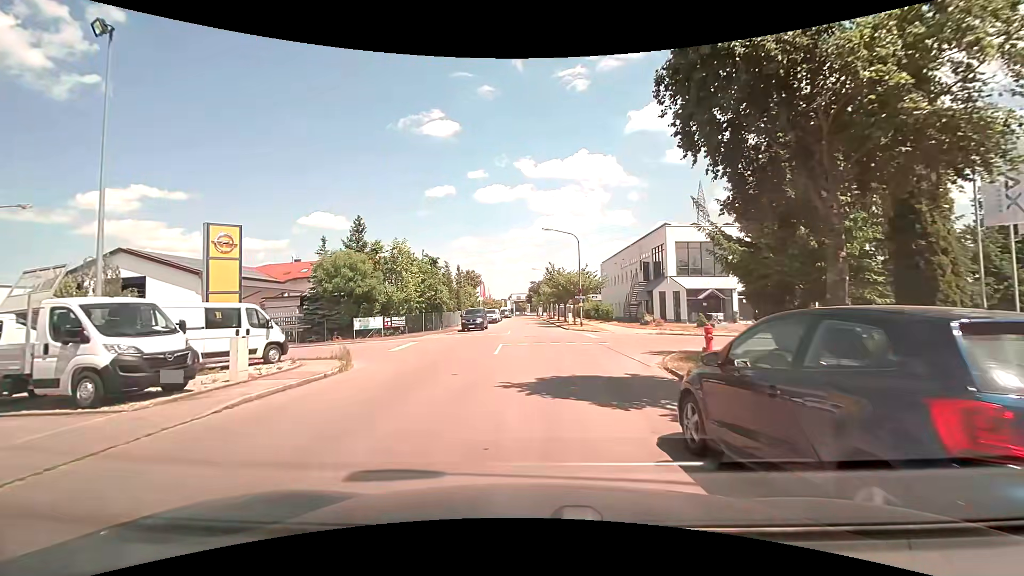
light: Day
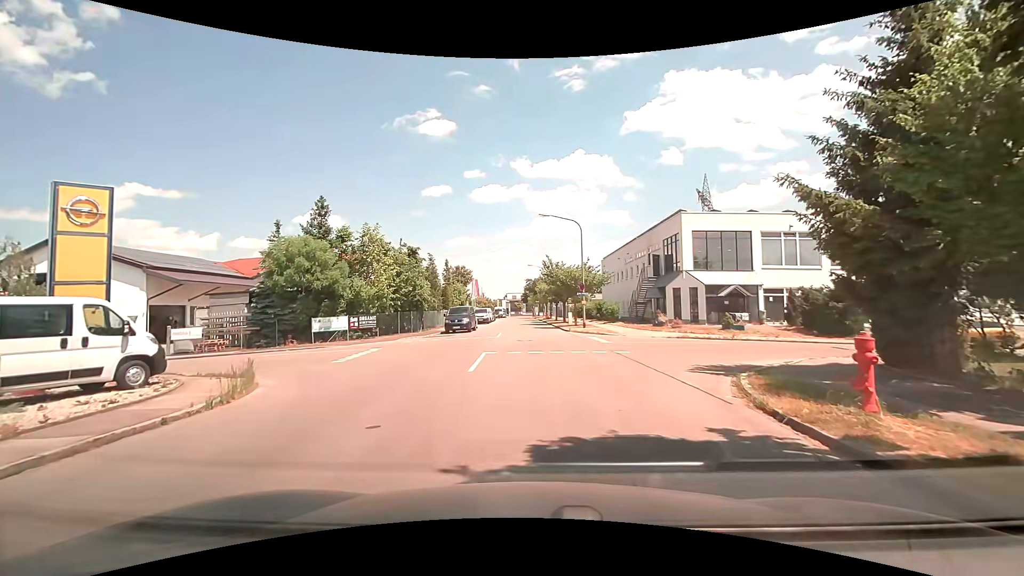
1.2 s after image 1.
(0.0, +5.9) m; 0°
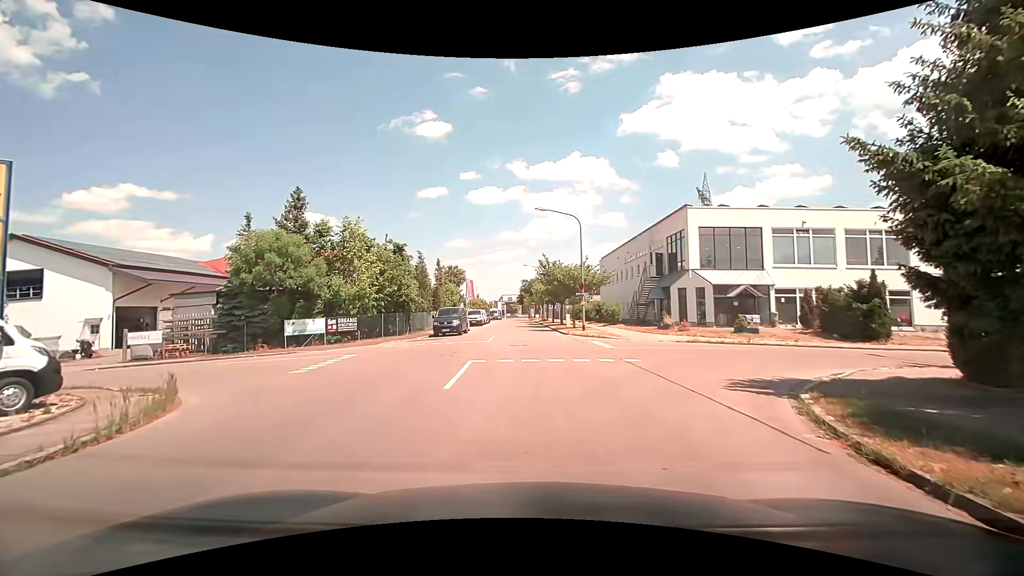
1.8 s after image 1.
(0.0, +2.6) m; +1°
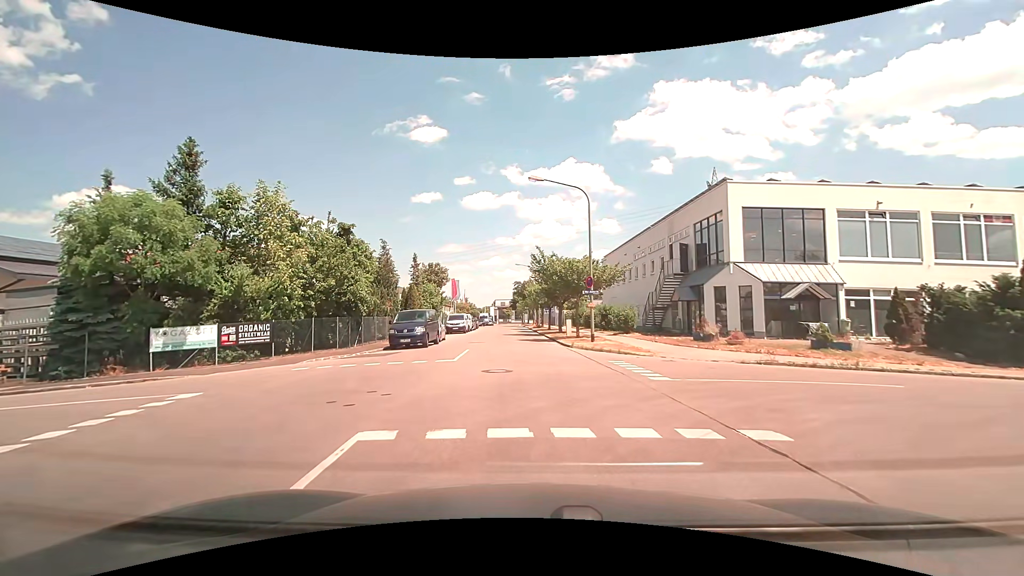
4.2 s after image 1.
(0.0, +8.7) m; +1°
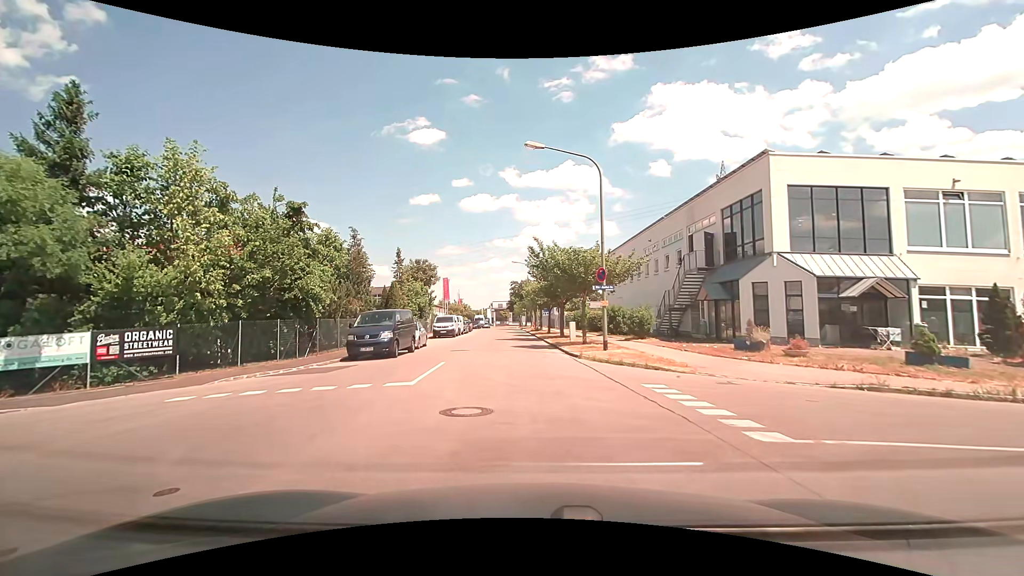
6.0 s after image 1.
(0.0, +5.2) m; -1°
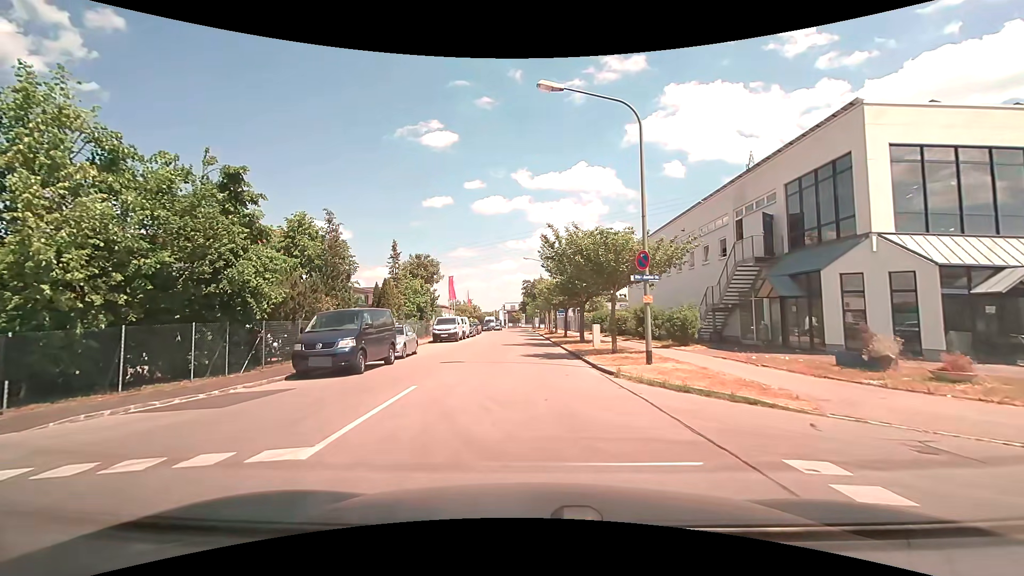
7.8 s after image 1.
(+0.1, +5.5) m; -1°
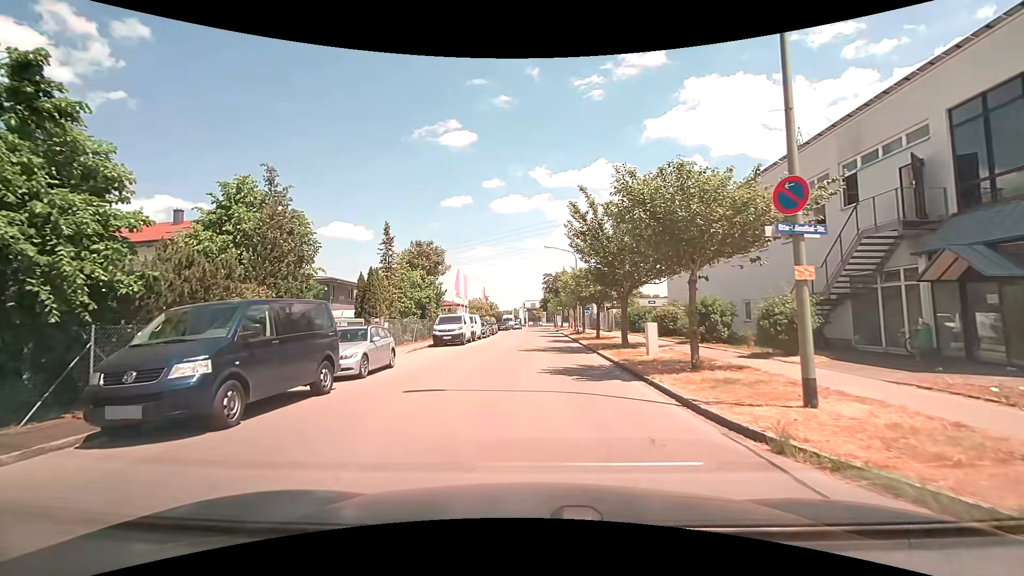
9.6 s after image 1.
(-0.1, +7.4) m; -2°
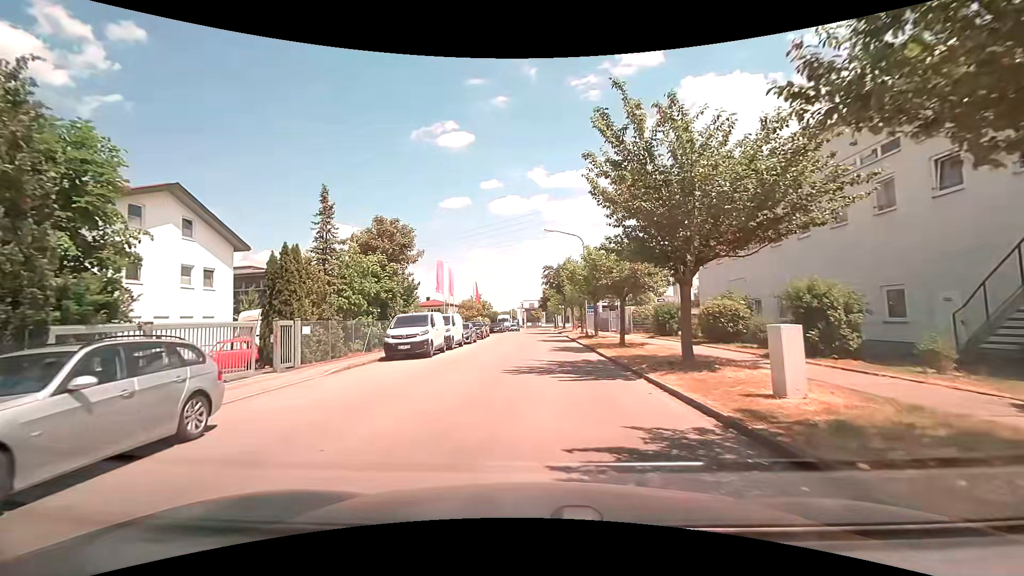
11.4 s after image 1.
(0.0, +9.4) m; -1°
